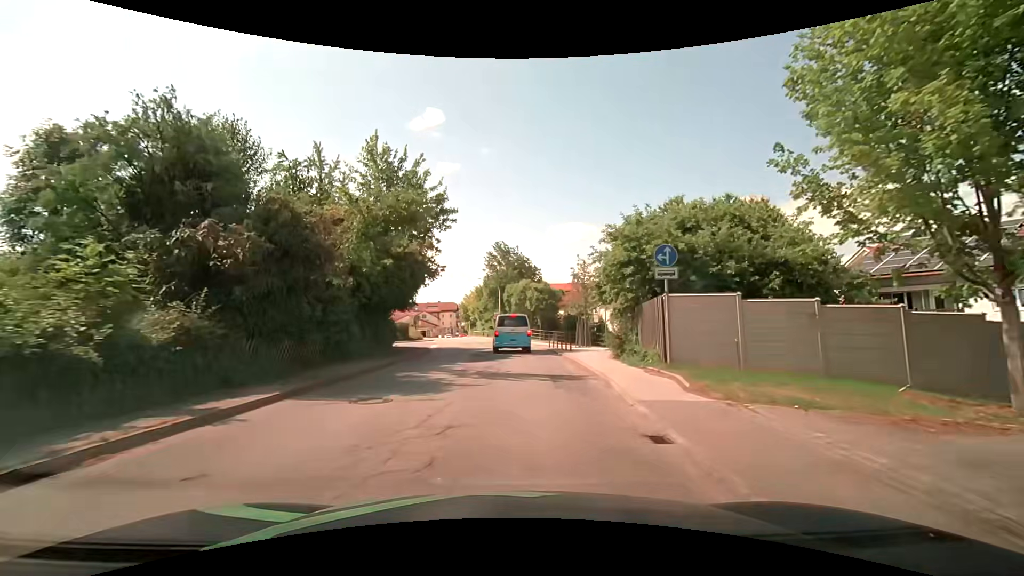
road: secondary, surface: asphalt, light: Day
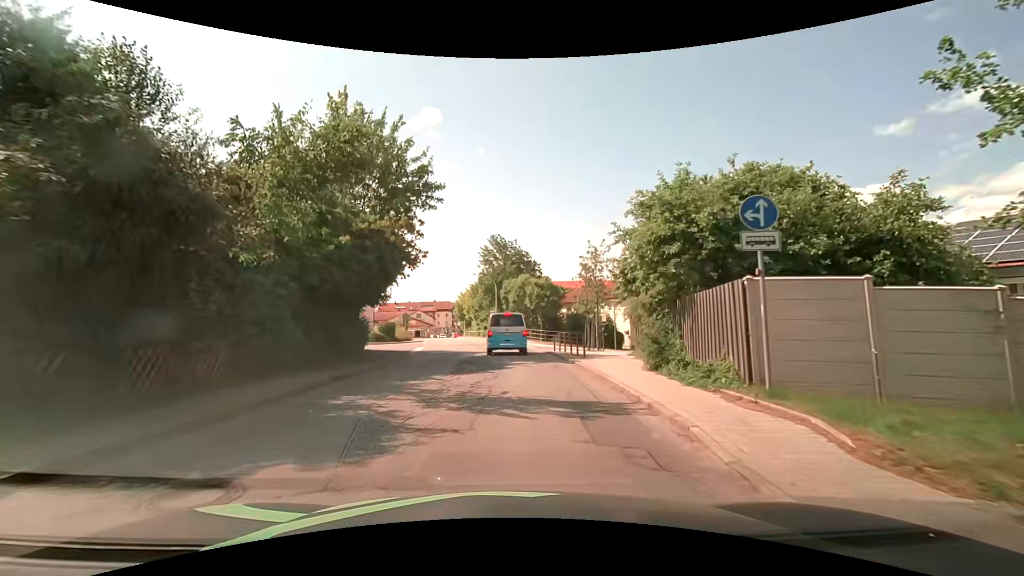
(0.0, +5.0) m; 0°
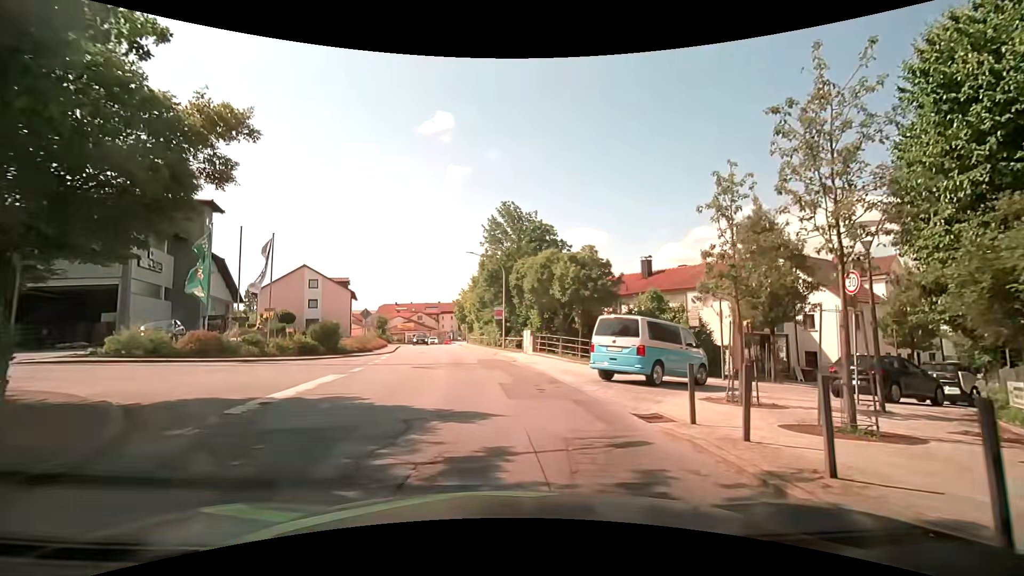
(-0.1, +18.2) m; -1°
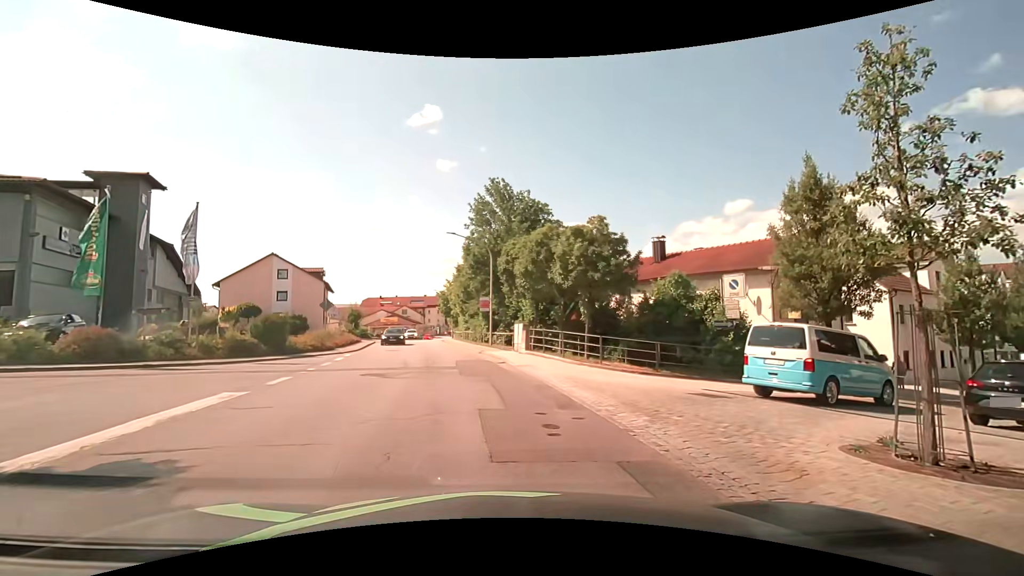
(+0.1, +5.3) m; +1°
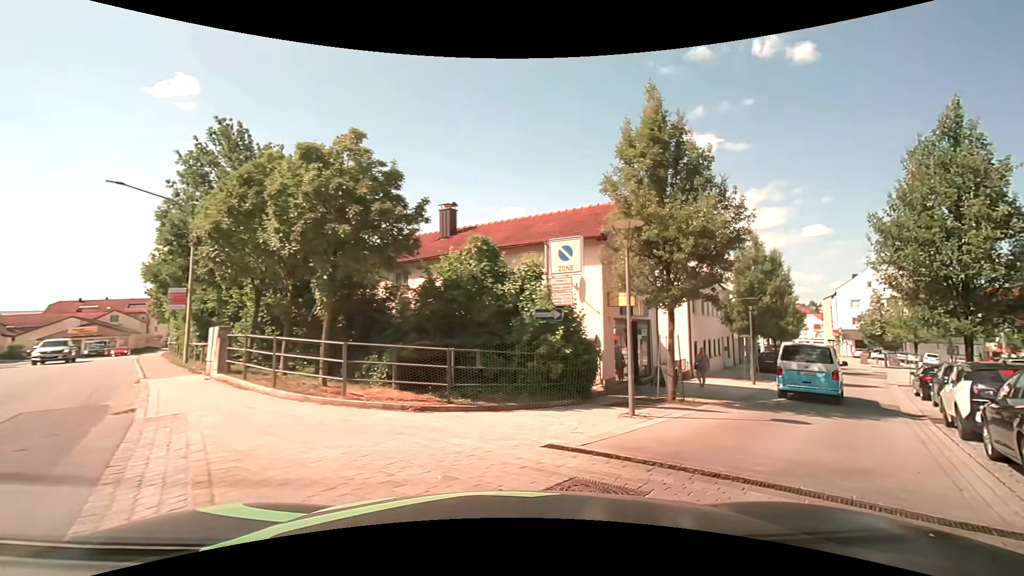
(+1.3, +8.4) m; +24°
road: residential
(+3, +9) (+9, +17) (+15, +25) (+21, +33) (+27, +42) (+32, +50) (+37, +59) (+43, +67) (+48, +76) (+53, +84) m
